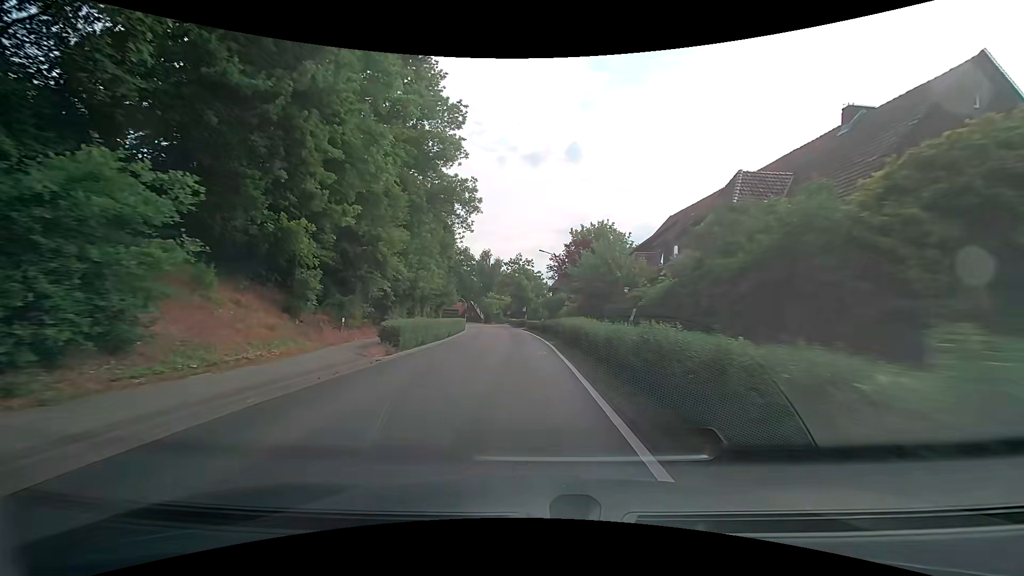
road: secondary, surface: asphalt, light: Day
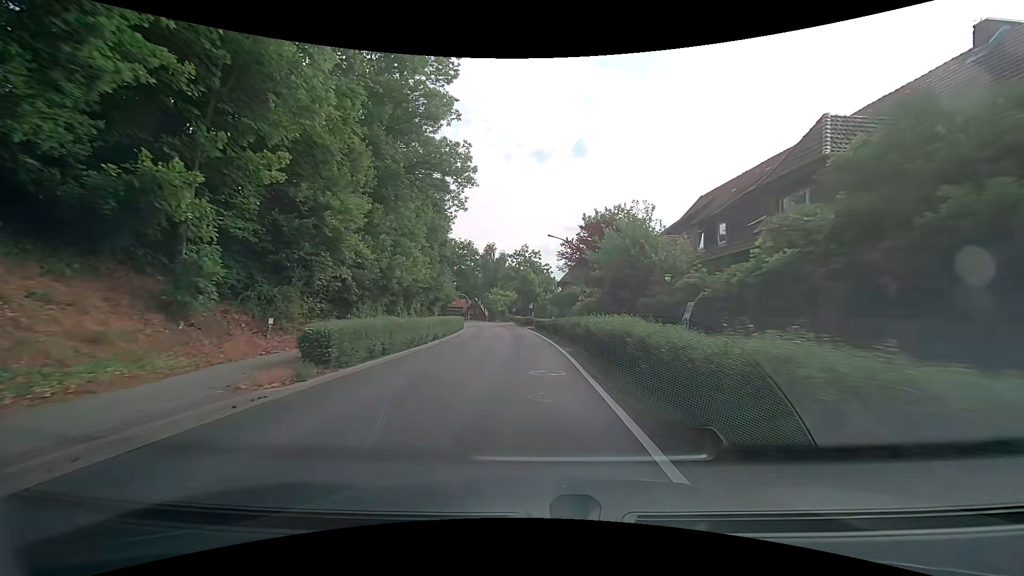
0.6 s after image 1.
(0.0, +7.2) m; -1°
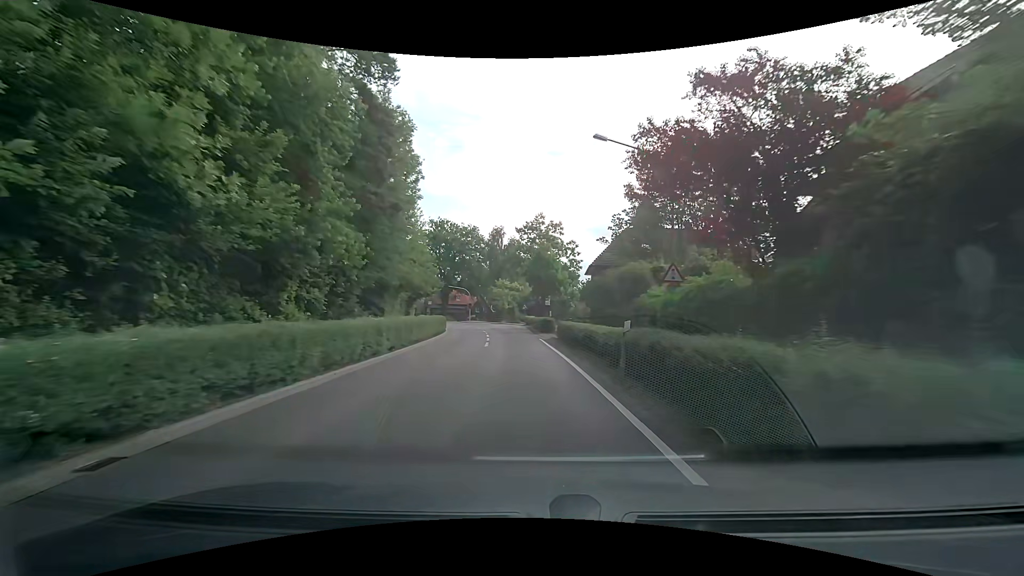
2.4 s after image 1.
(-0.3, +21.5) m; -2°
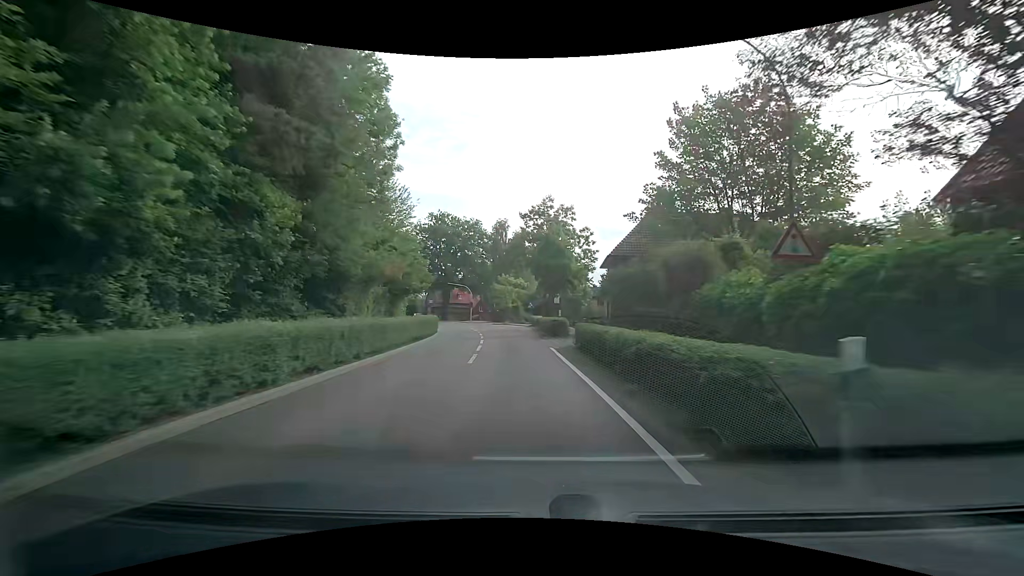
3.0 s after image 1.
(0.0, +7.2) m; -1°
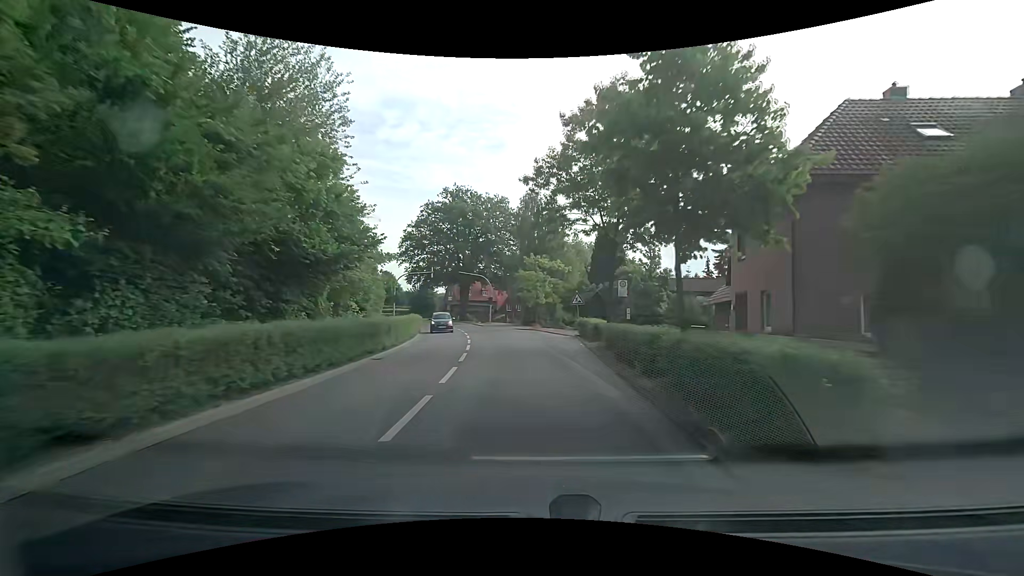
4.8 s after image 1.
(-0.5, +21.6) m; -4°
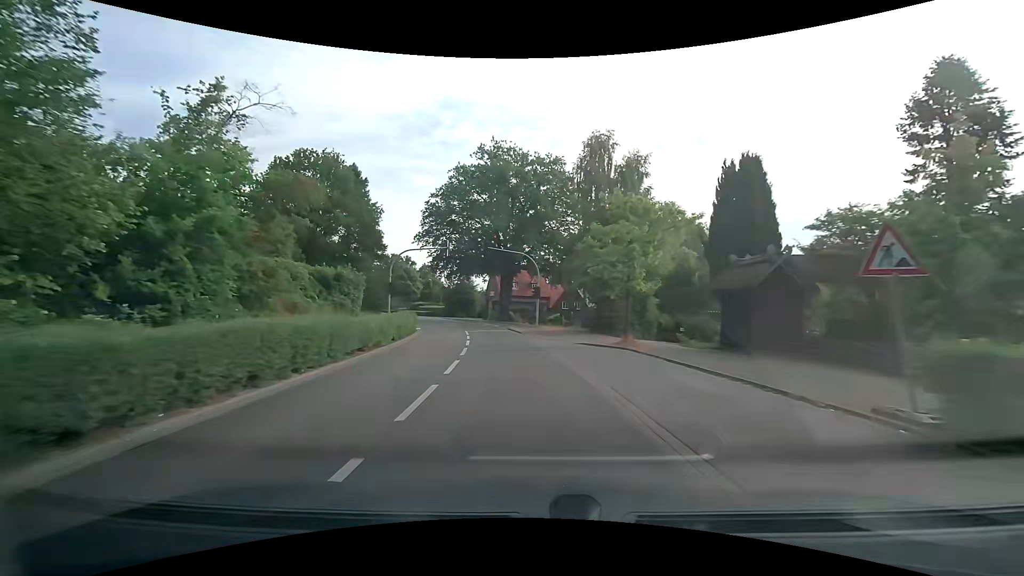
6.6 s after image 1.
(-1.0, +21.7) m; -6°
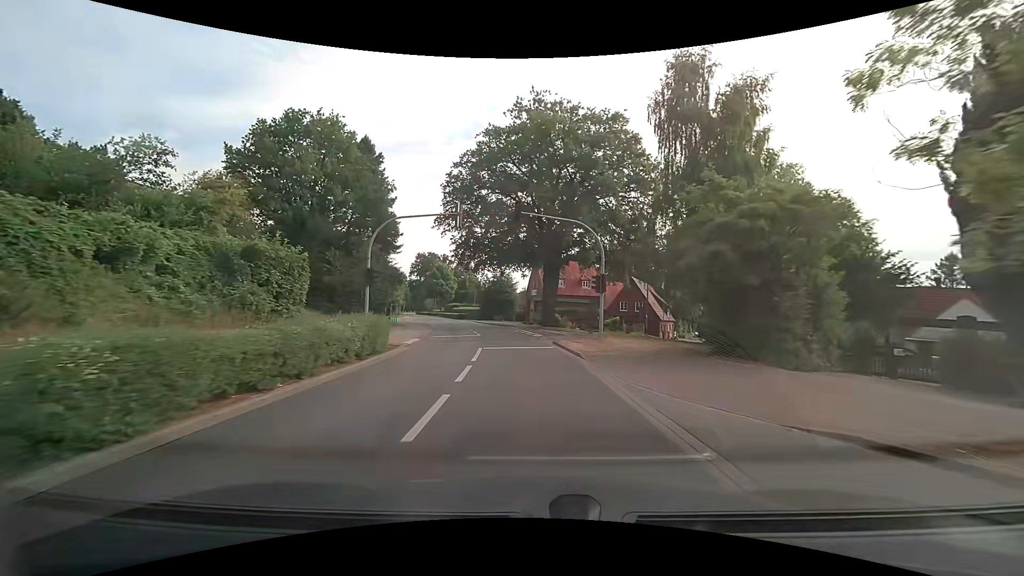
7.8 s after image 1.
(-0.6, +14.6) m; -5°
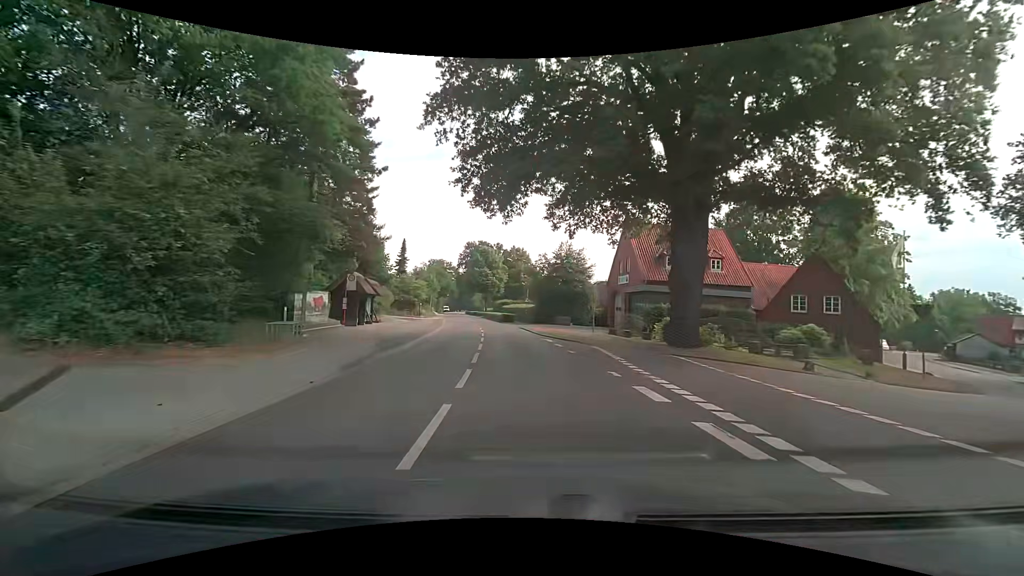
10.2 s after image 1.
(-2.0, +29.5) m; -8°
(0, +10) (-1, +20) (-2, +30) (-3, +40) (-4, +50) (-6, +60) (-8, +69) (-9, +79) (-11, +89) (-13, +99) m
